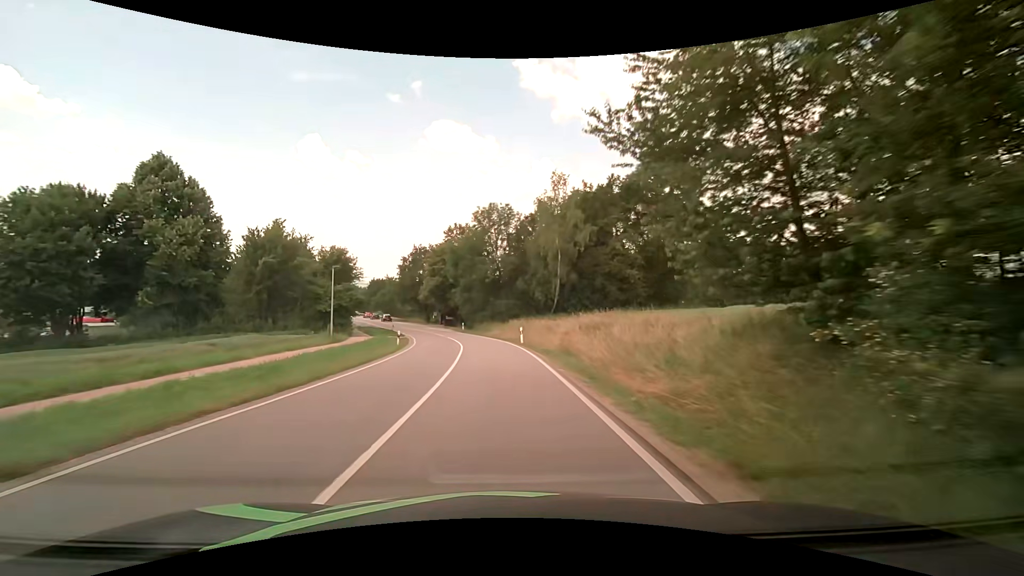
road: secondary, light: Day
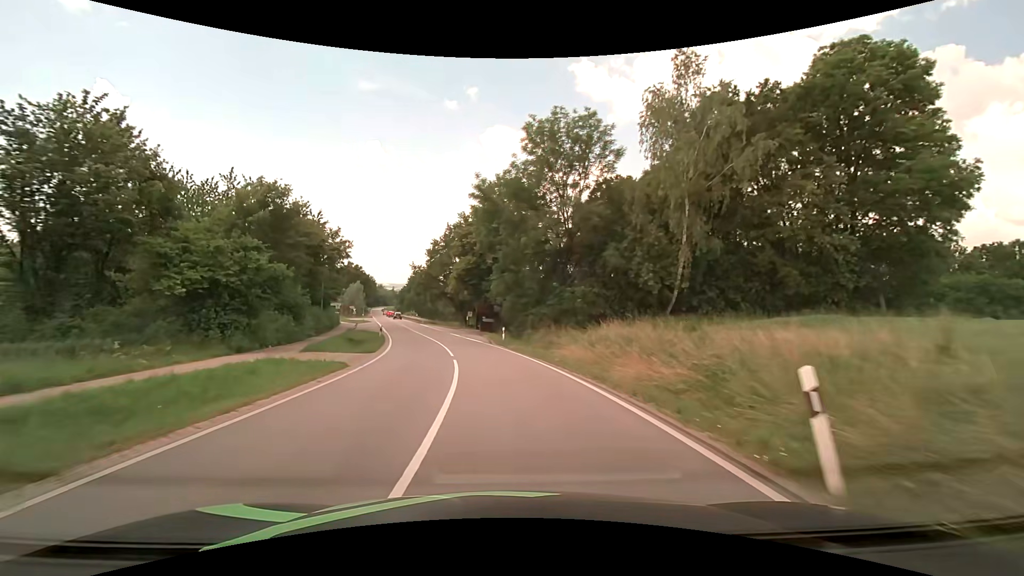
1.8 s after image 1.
(-1.3, +27.1) m; -6°
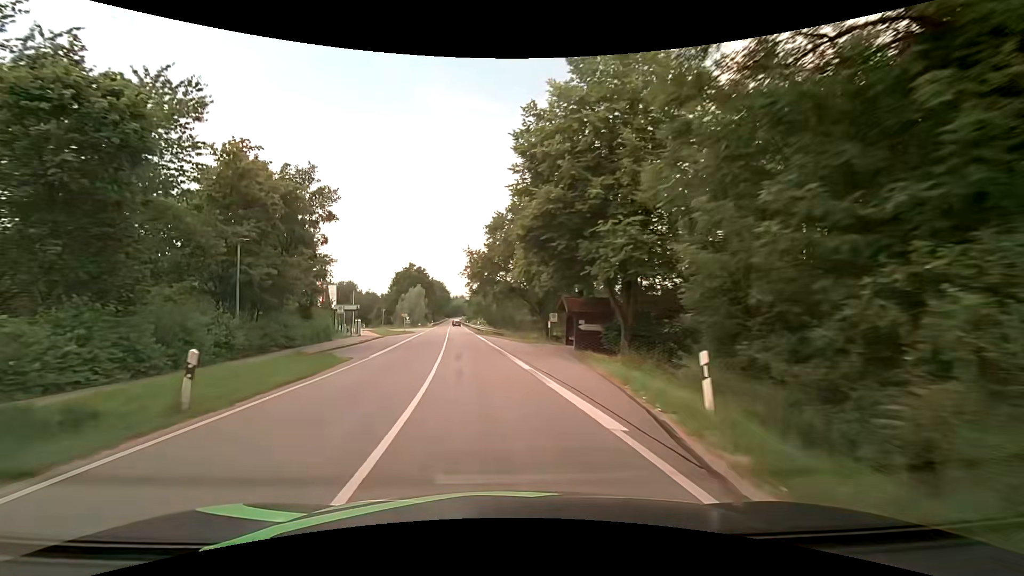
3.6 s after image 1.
(-1.8, +27.1) m; -10°
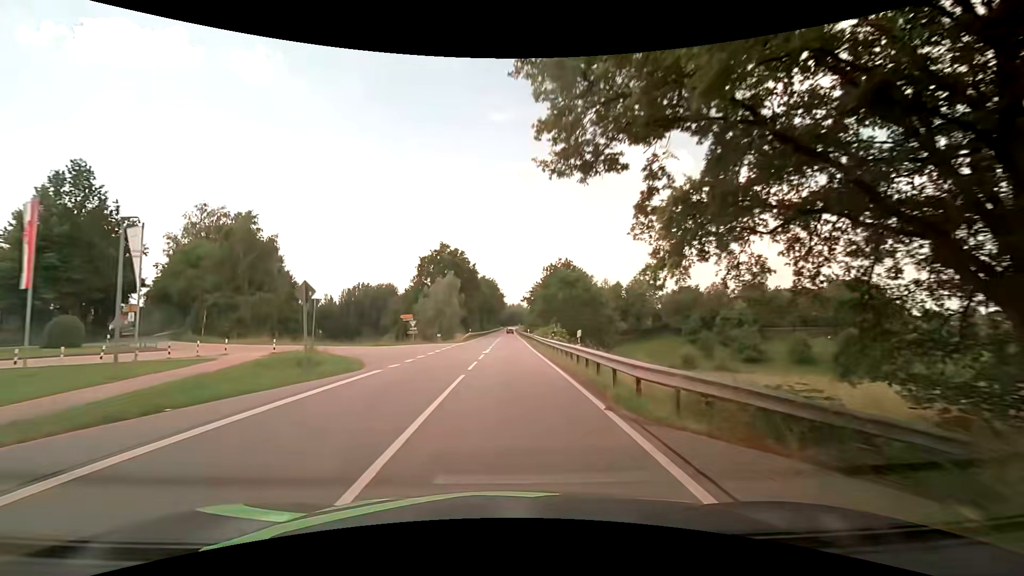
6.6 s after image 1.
(-3.8, +45.4) m; -7°
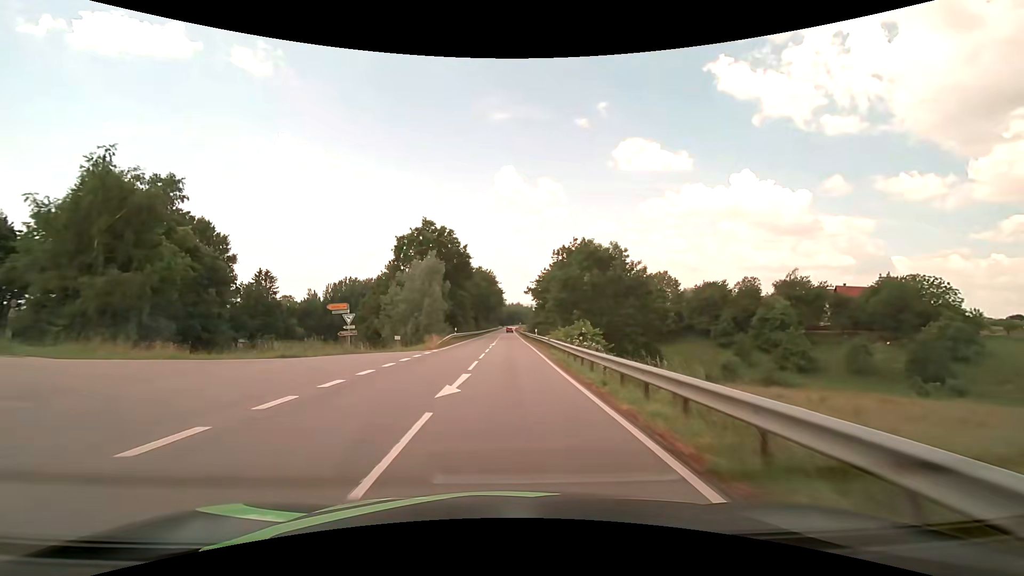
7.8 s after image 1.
(+0.1, +18.4) m; +1°
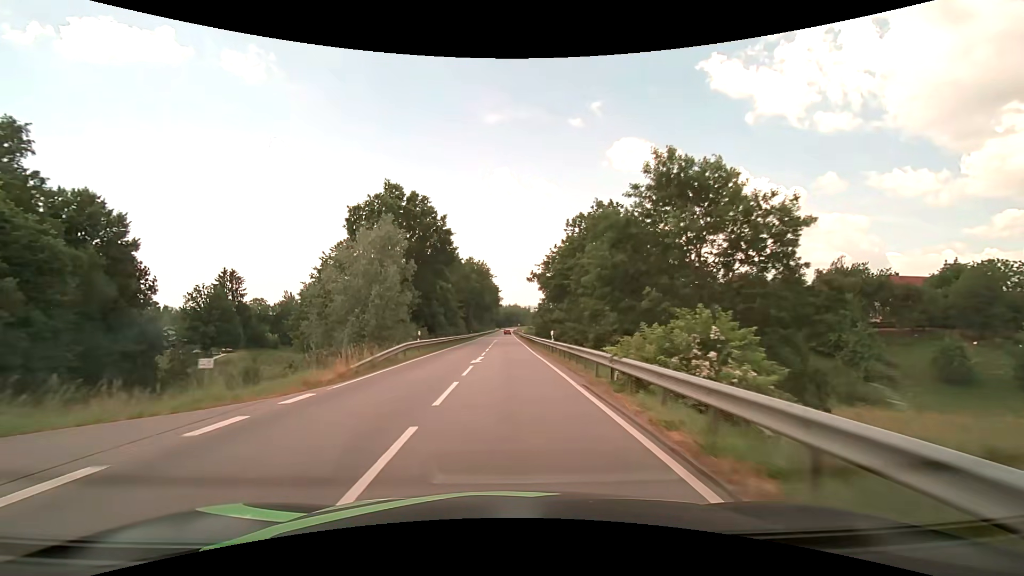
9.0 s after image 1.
(0.0, +19.3) m; 0°
(0, +10) (0, +20) (0, +30) (0, +40) (0, +50) (0, +60) (0, +70) (0, +80) (0, +90) (0, +100) m
